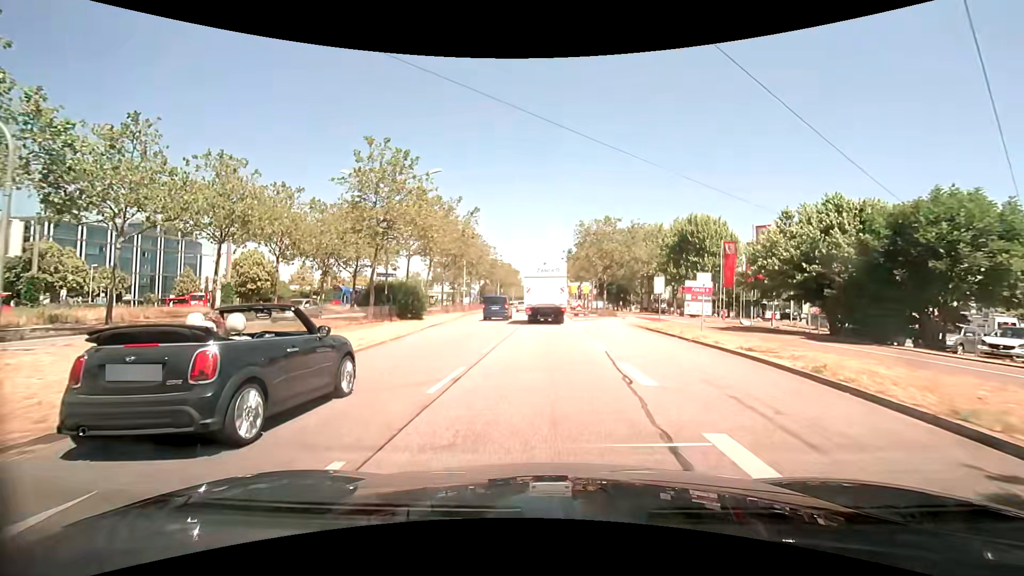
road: primary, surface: asphalt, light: Day
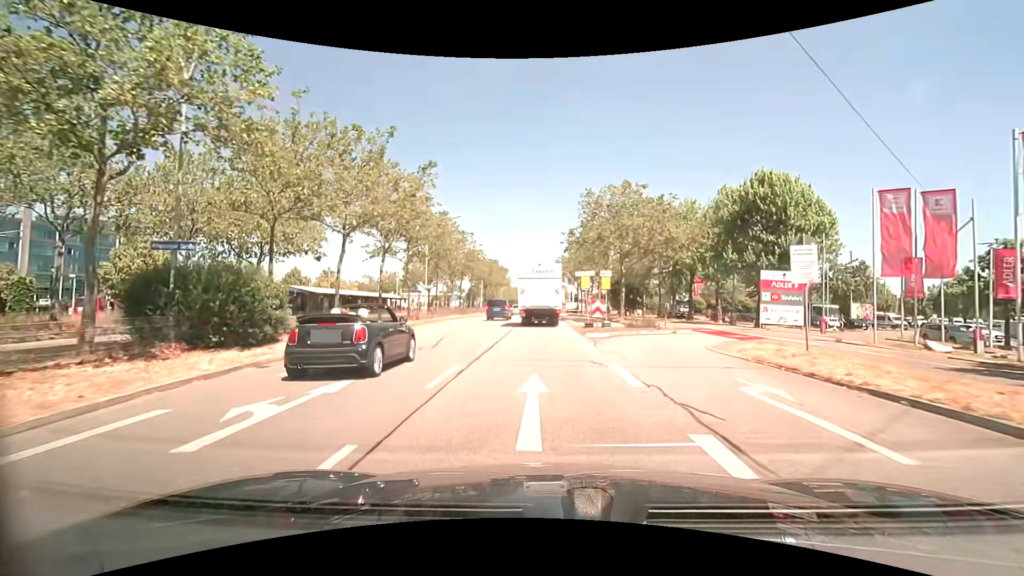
(+0.2, +18.0) m; +1°
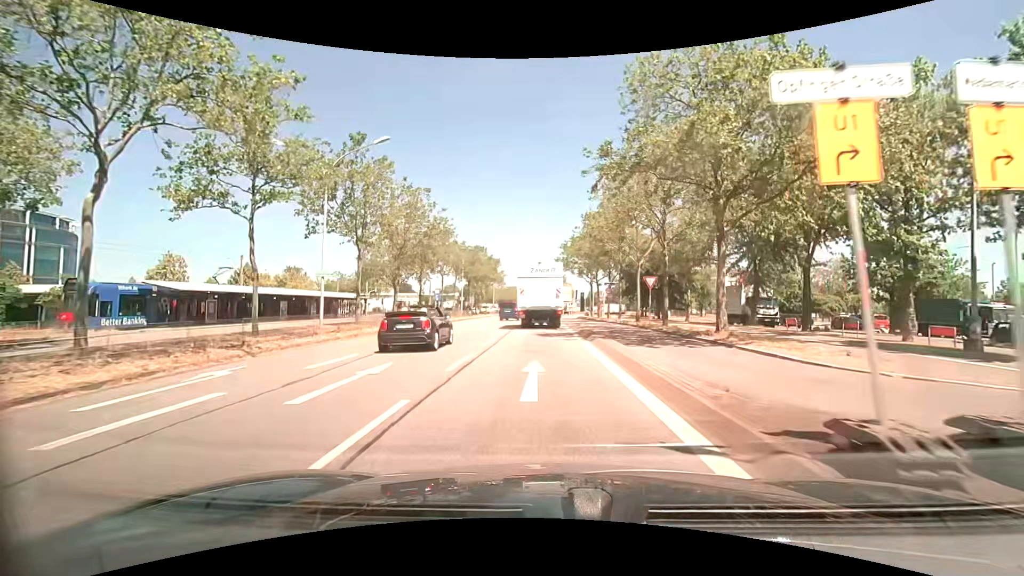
(-0.1, +22.5) m; -1°
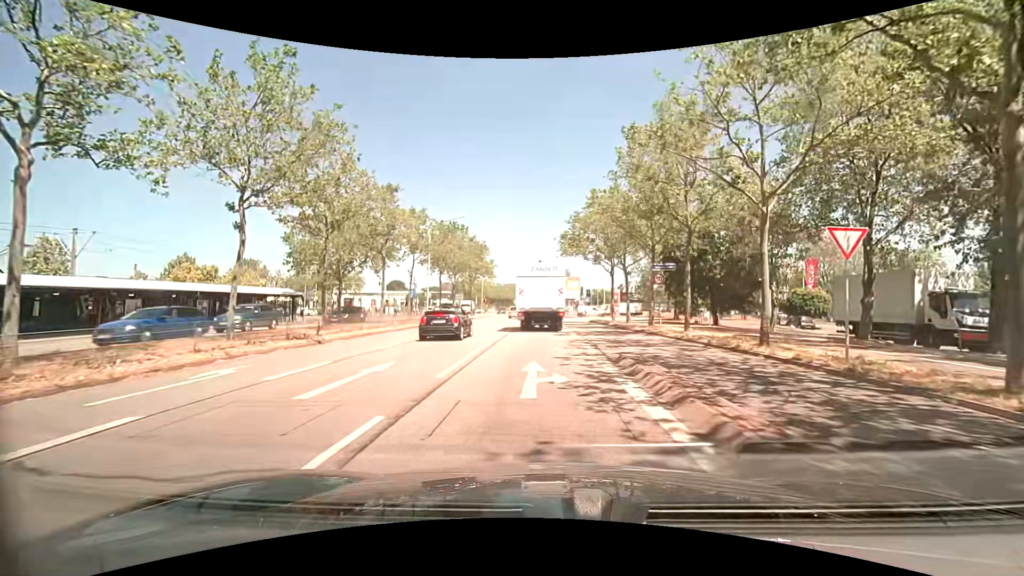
(0.0, +19.6) m; 0°
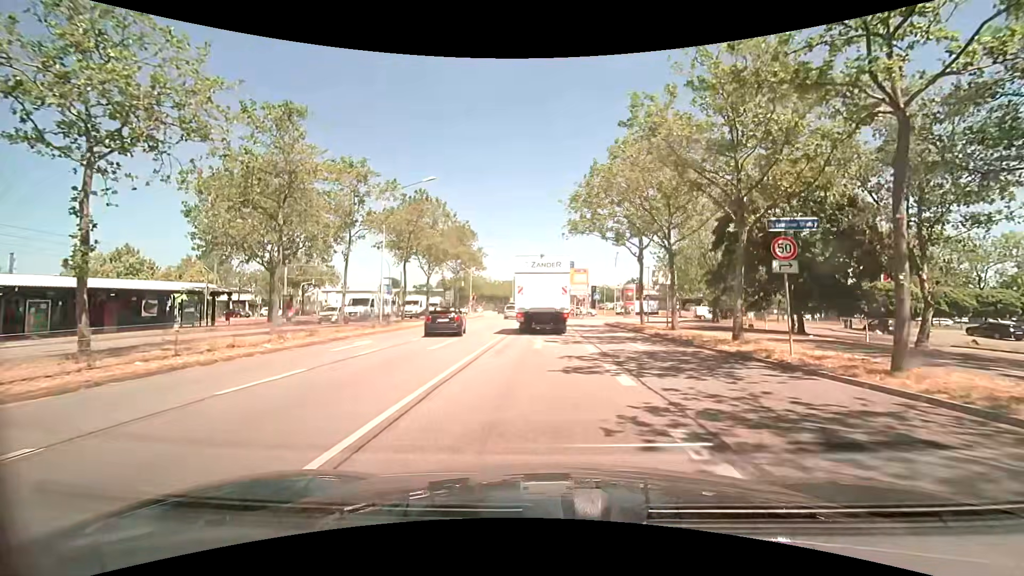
(0.0, +13.3) m; -1°
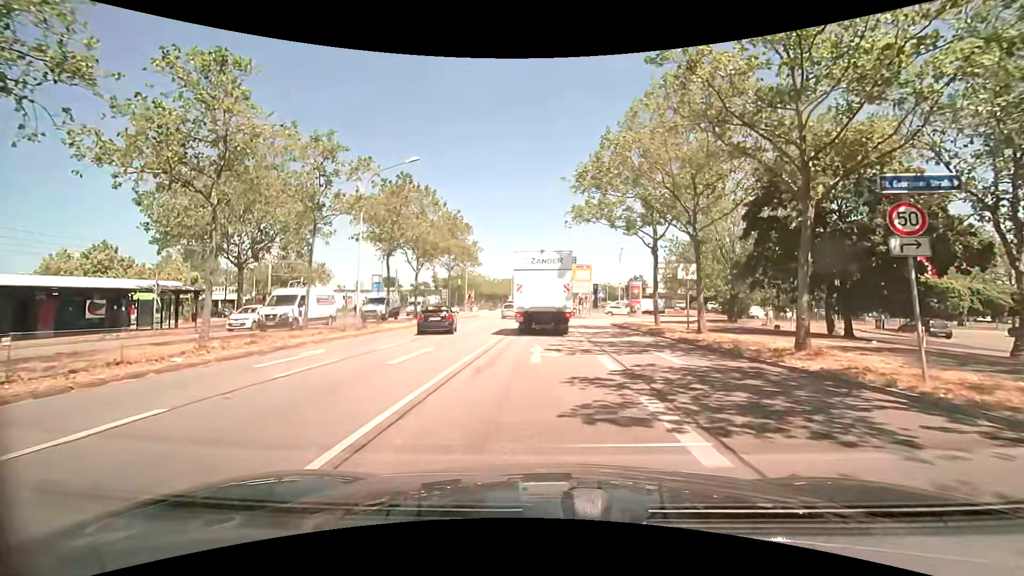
(0.0, +4.1) m; 0°
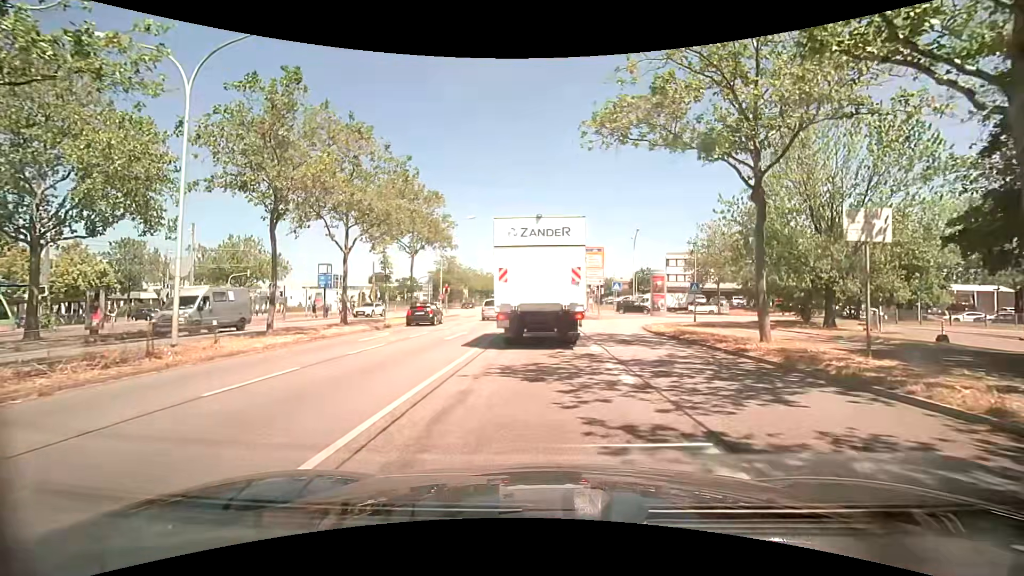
(+0.1, +13.9) m; +2°
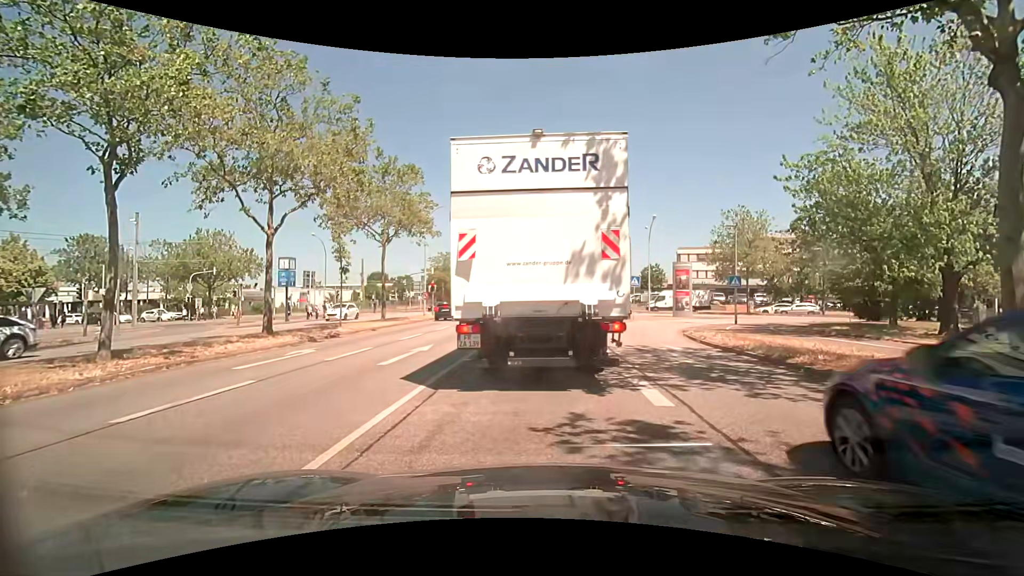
(-0.2, +7.3) m; -2°
